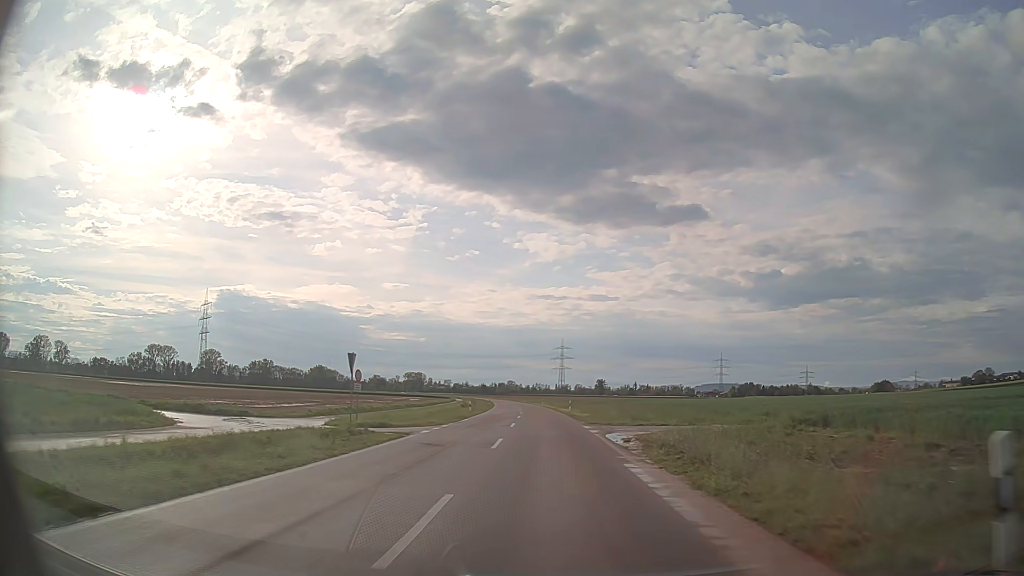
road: tertiary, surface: asphalt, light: Day
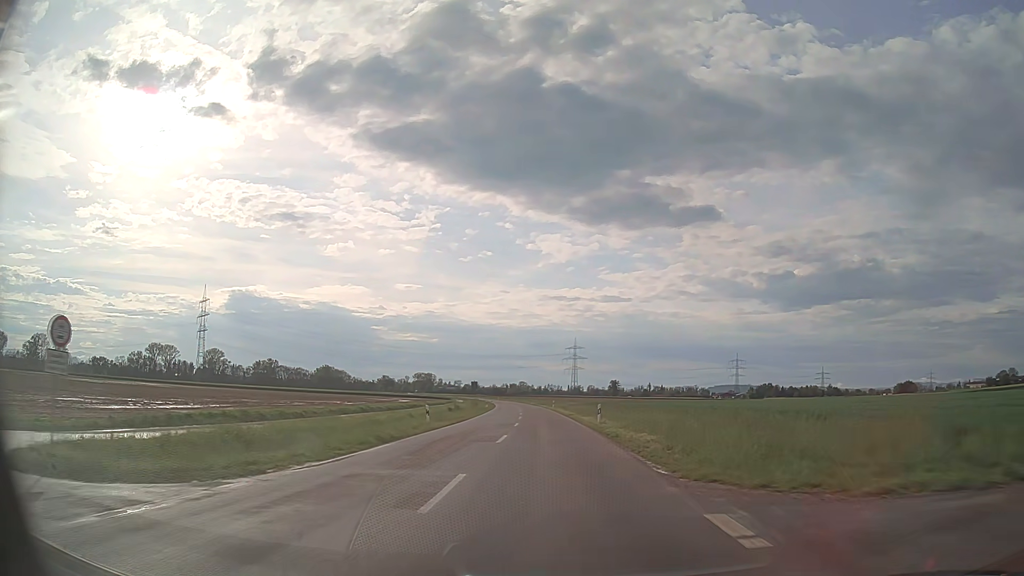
(-0.2, +22.1) m; -1°
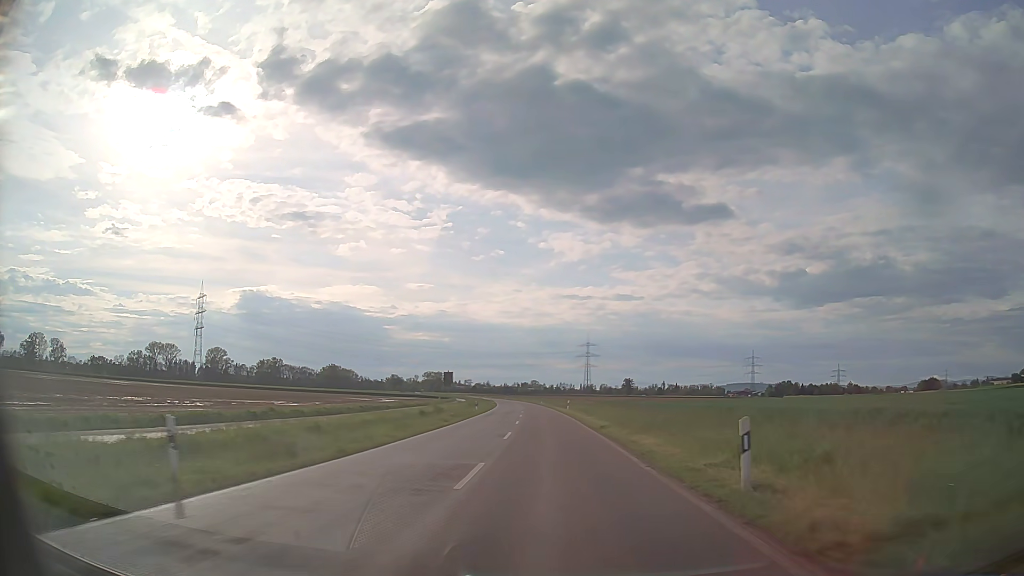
(-0.2, +22.2) m; -1°
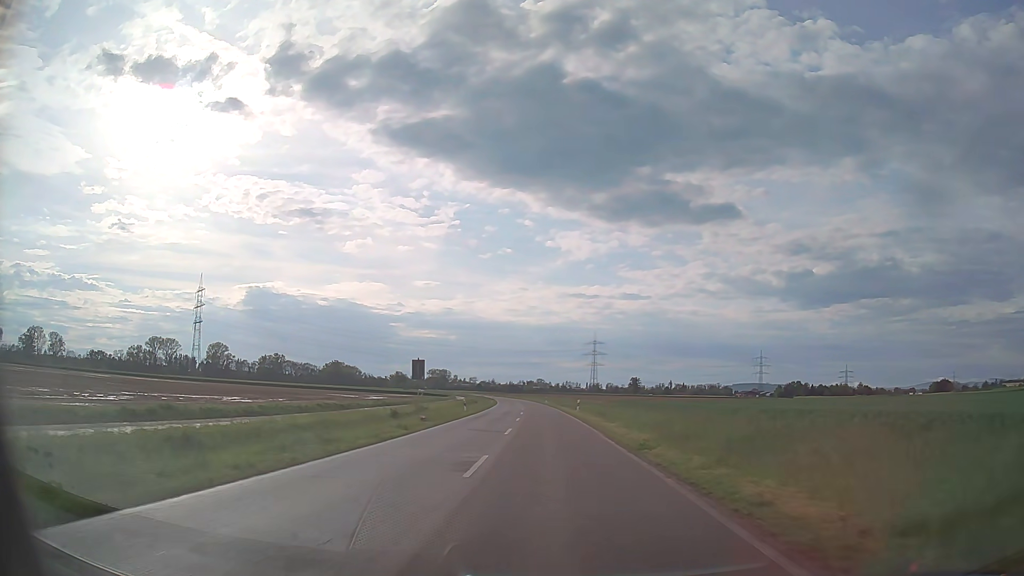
(-0.1, +11.1) m; -1°
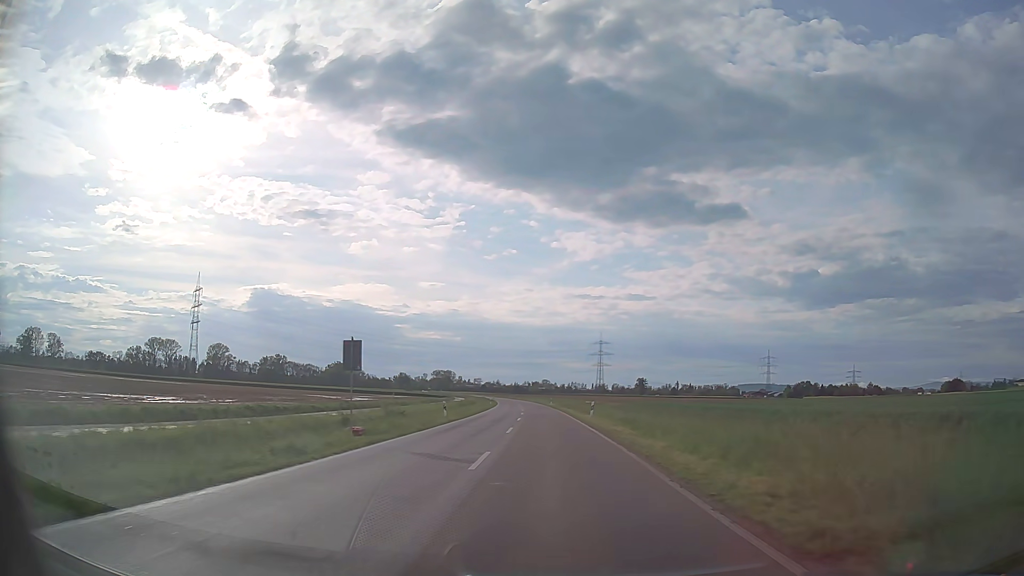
(0.0, +11.1) m; -1°
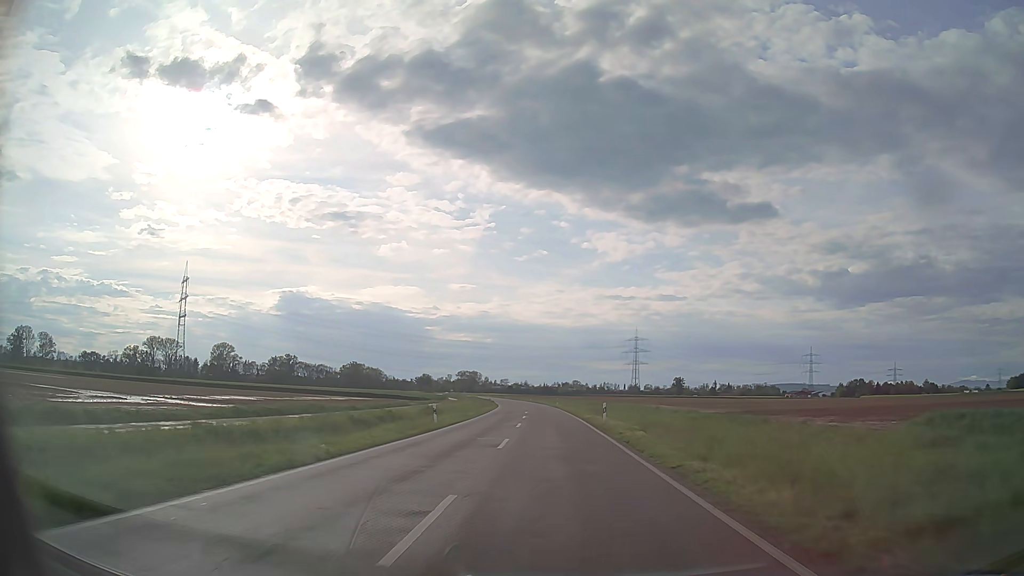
(-1.0, +55.7) m; -3°
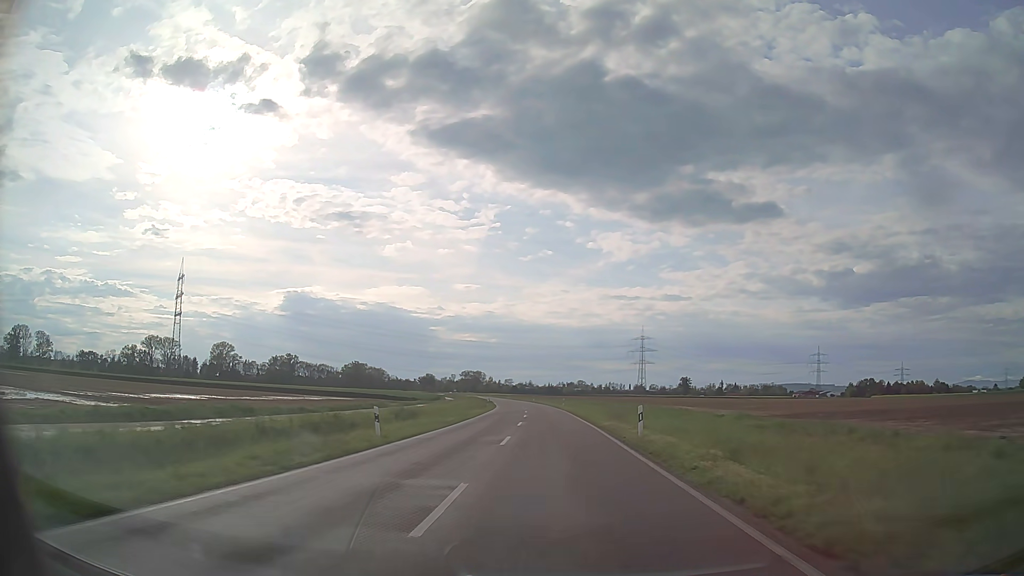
(0.0, +11.2) m; 0°
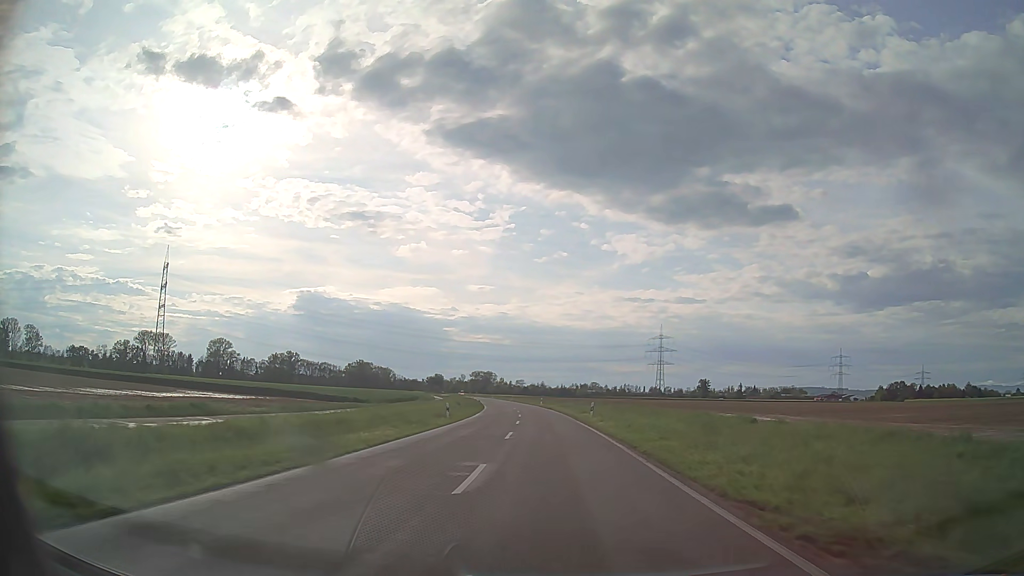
(-0.3, +33.6) m; -1°
(0, +10) (0, +20) (0, +30) (-1, +40) (-1, +50) (-2, +60) (-2, +70) (-3, +80) (-4, +90) (-5, +100) m
